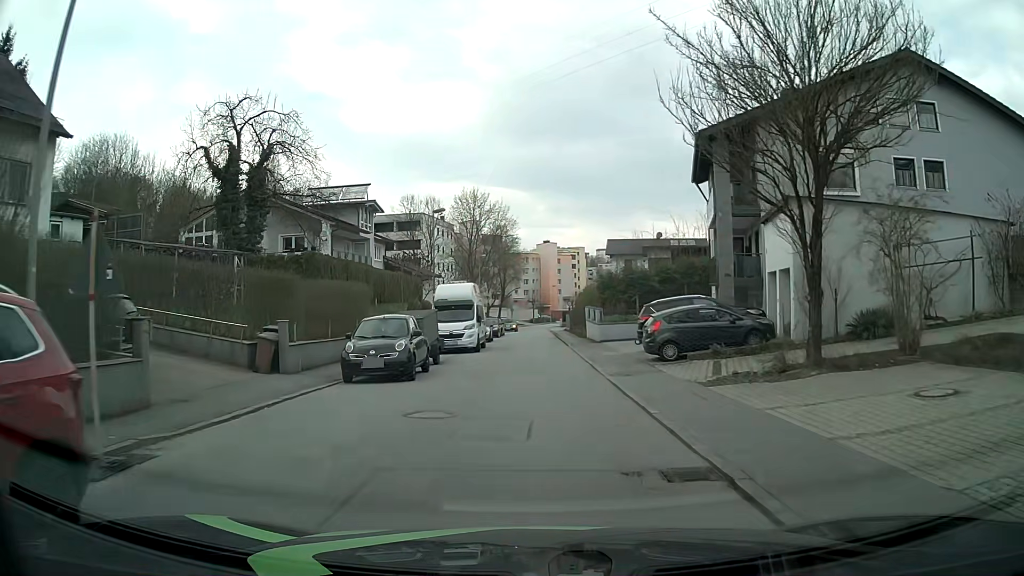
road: residential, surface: asphalt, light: Day
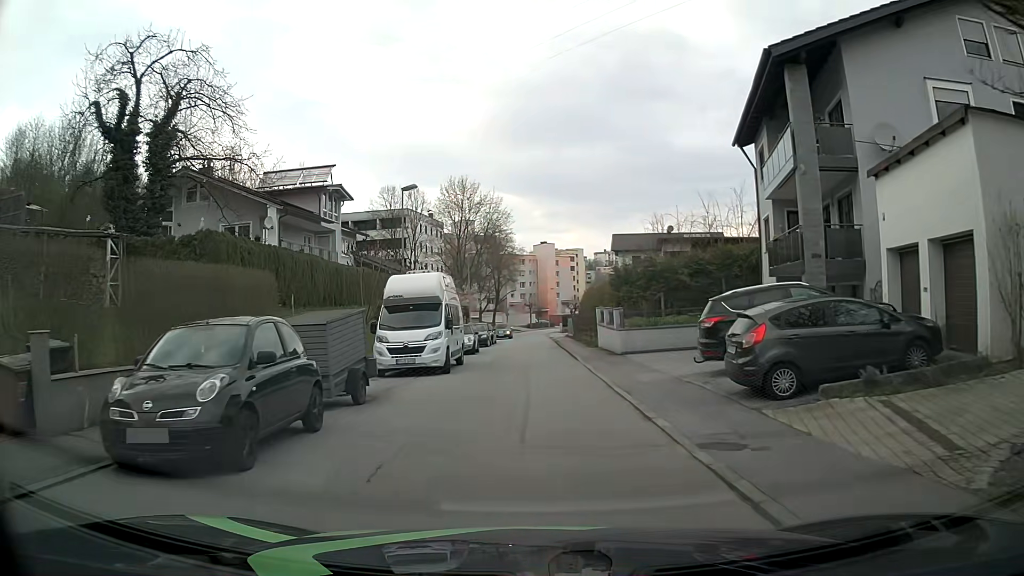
(0.0, +9.0) m; 0°
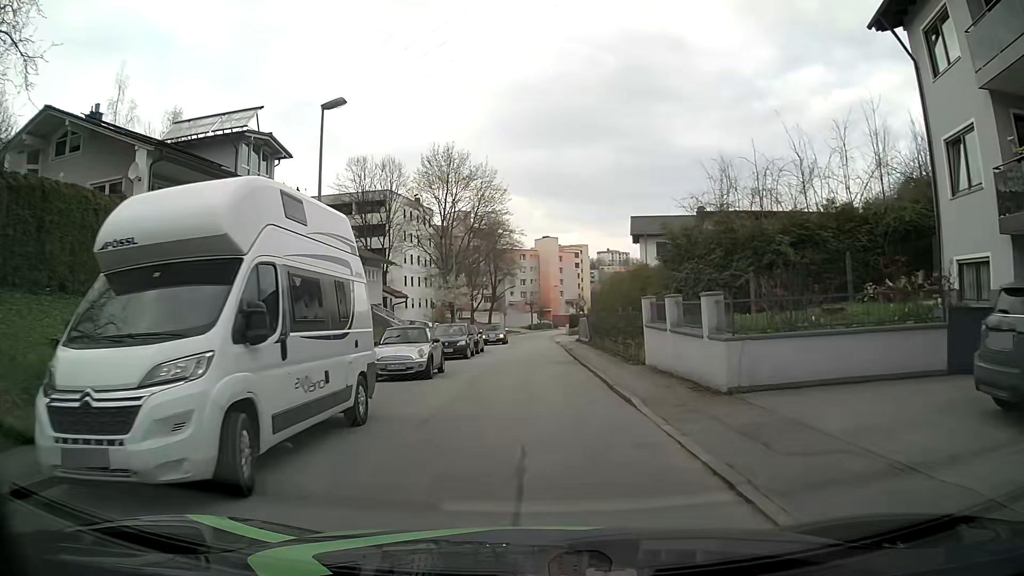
(0.0, +13.5) m; 0°
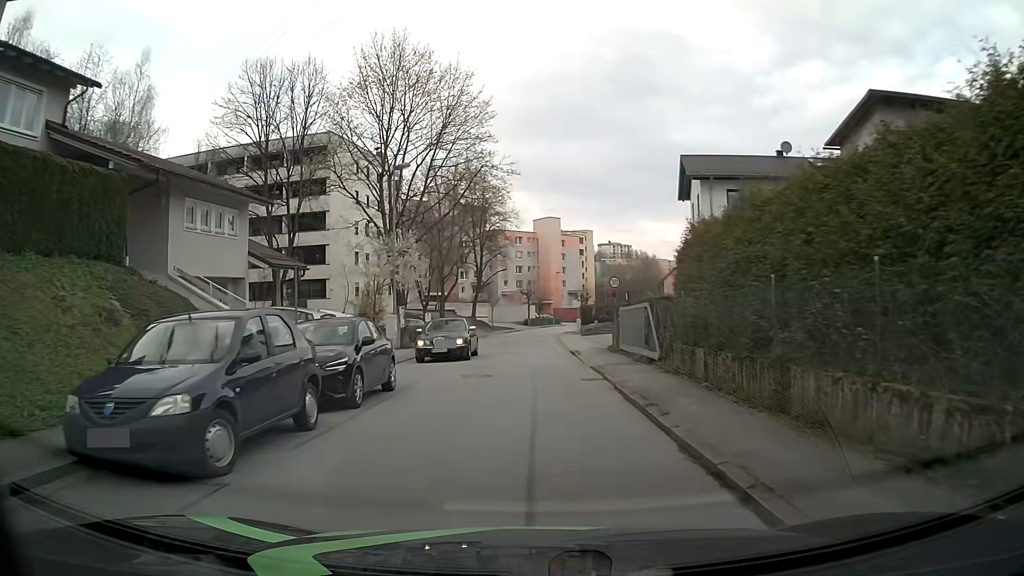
(0.0, +22.5) m; -1°
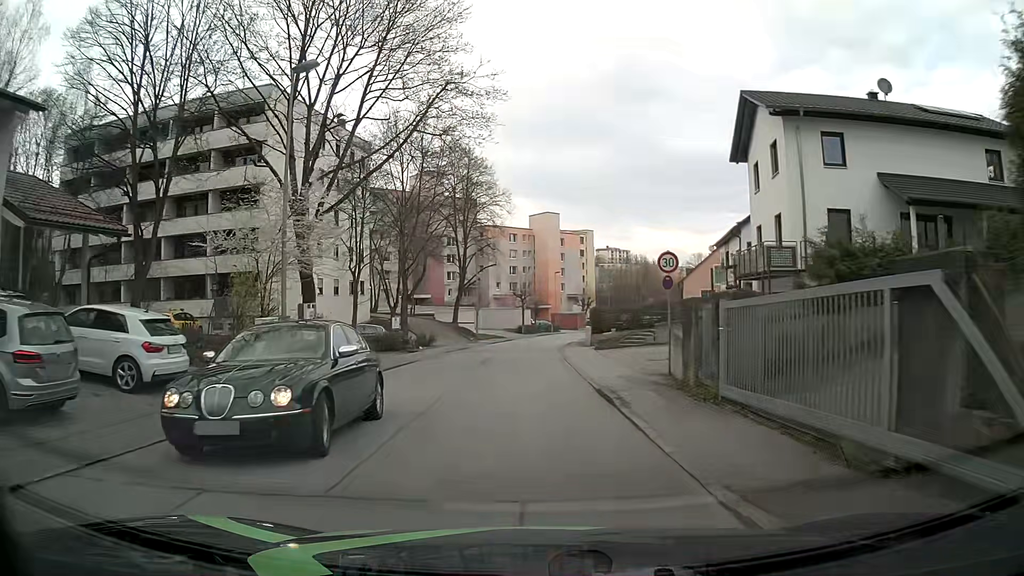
(+0.2, +13.5) m; +1°
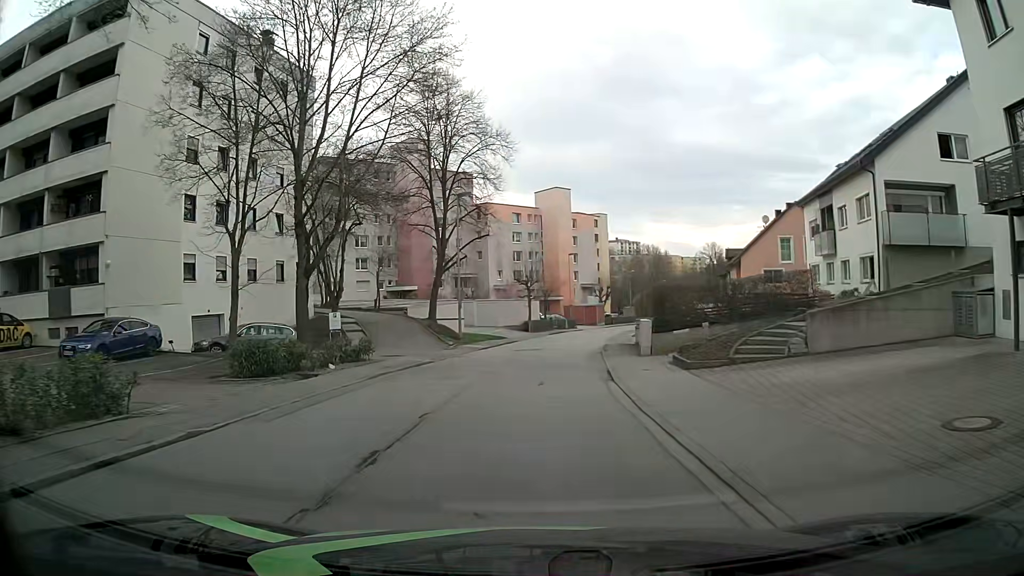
(-0.1, +18.1) m; -1°
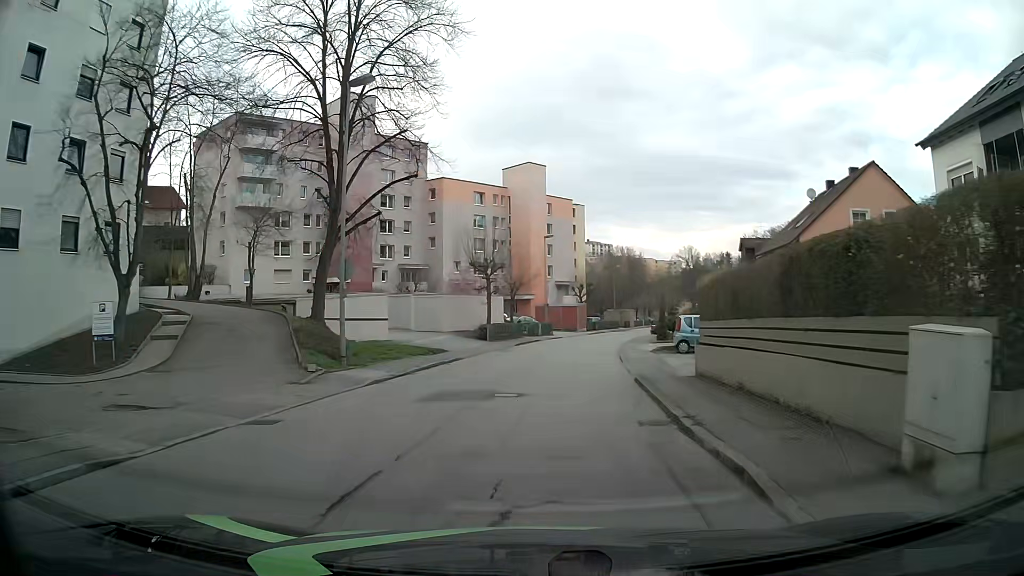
(+0.5, +18.0) m; +2°
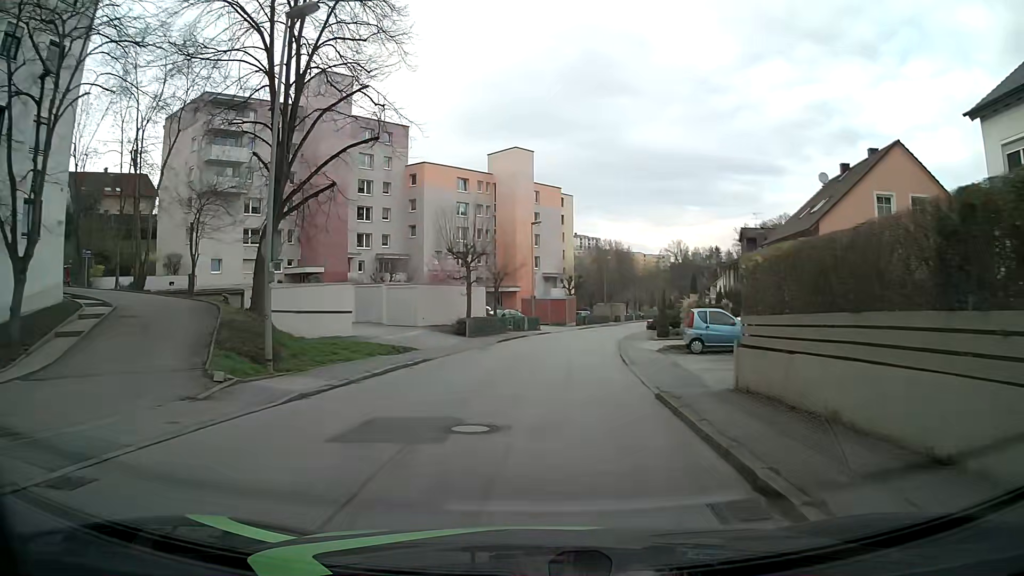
(+0.1, +4.5) m; +3°
(0, +10) (+1, +20) (+1, +30) (+3, +40) (+5, +50) (+7, +59) (+10, +69) (+12, +79) (+13, +89) (+15, +99) m
